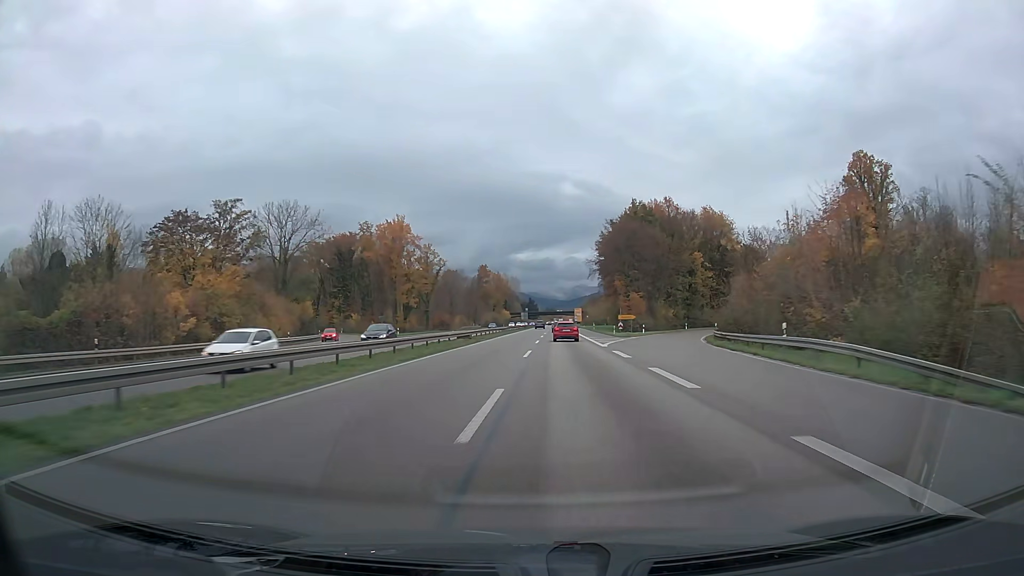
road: trunk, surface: asphalt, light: Day
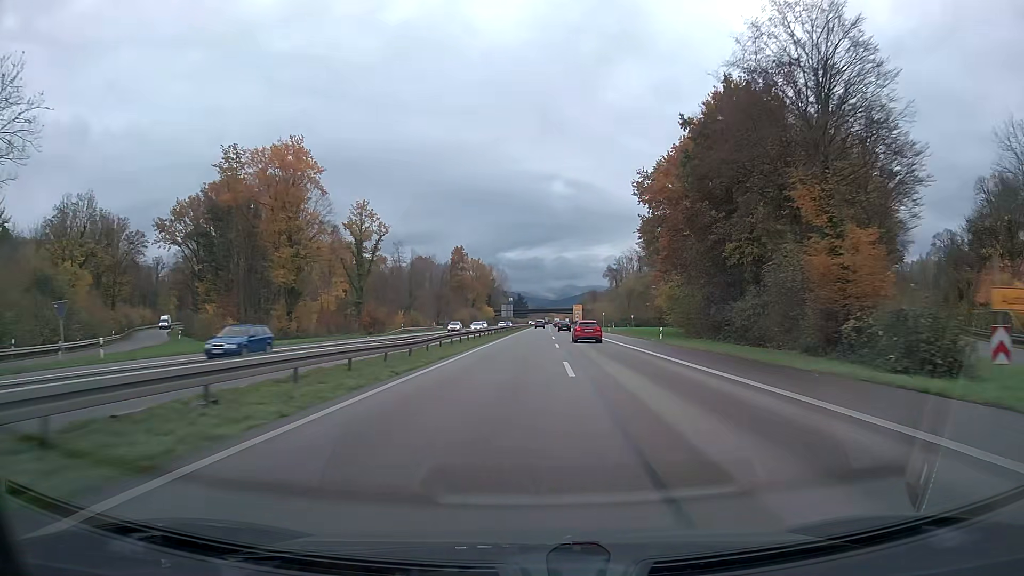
(+0.3, +63.0) m; +1°
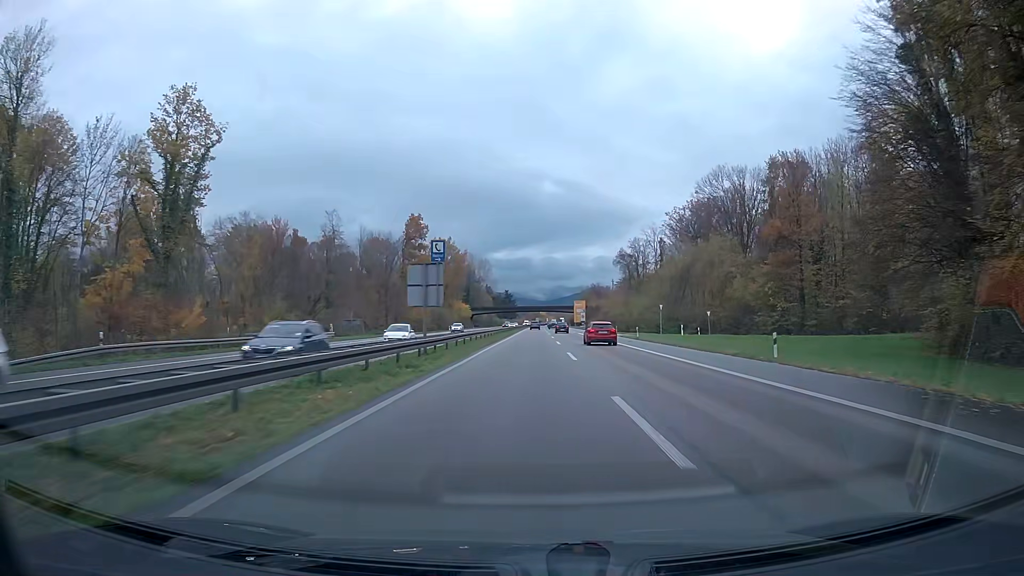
(+0.5, +63.5) m; +1°
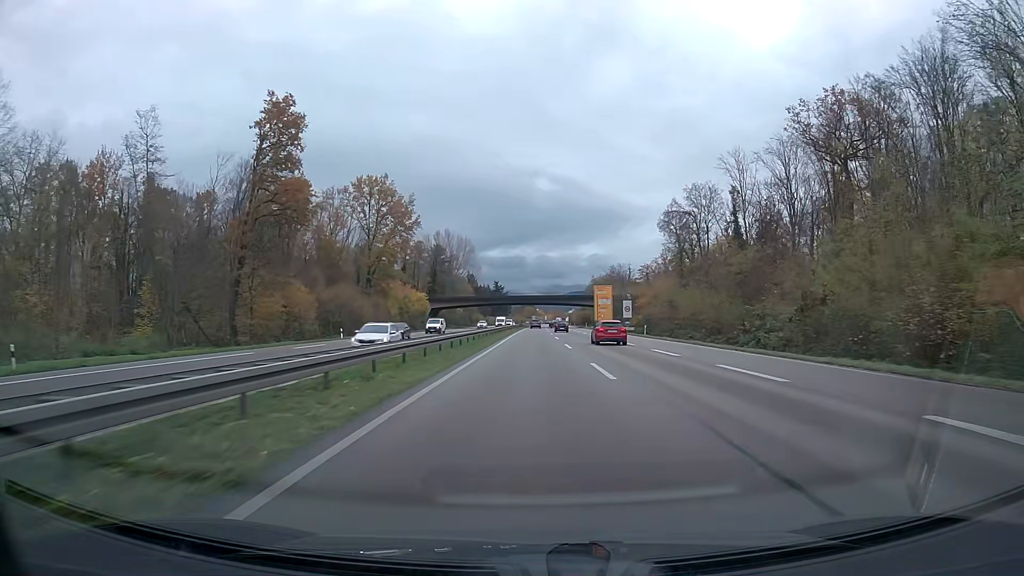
(+0.2, +79.8) m; 0°
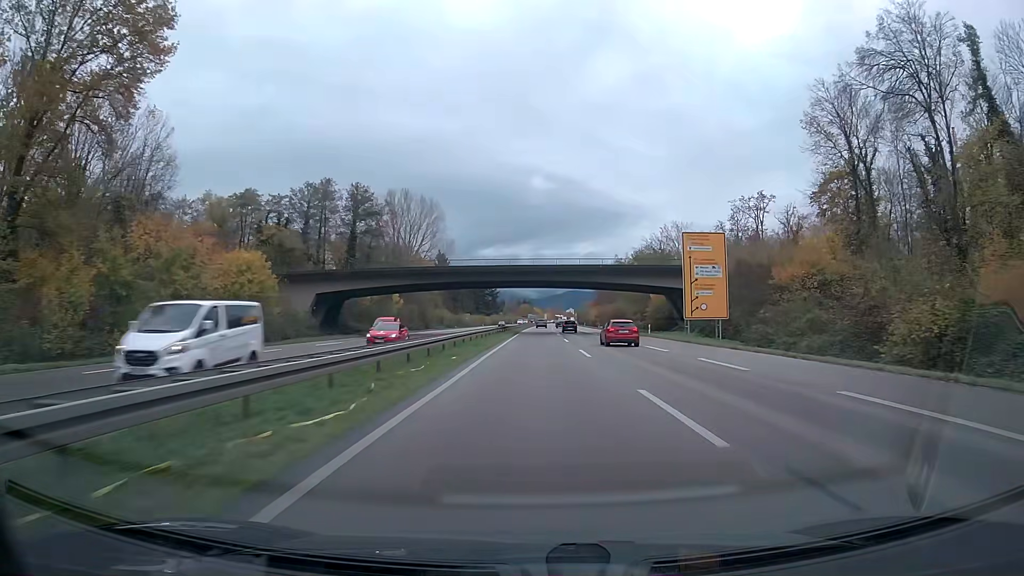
(+0.2, +79.5) m; 0°
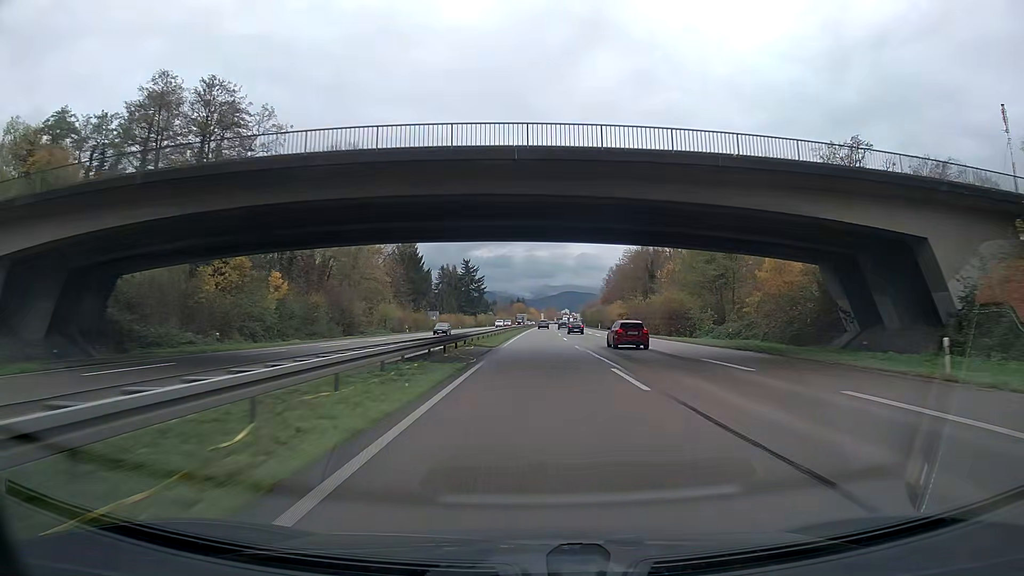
(+0.2, +47.5) m; +1°
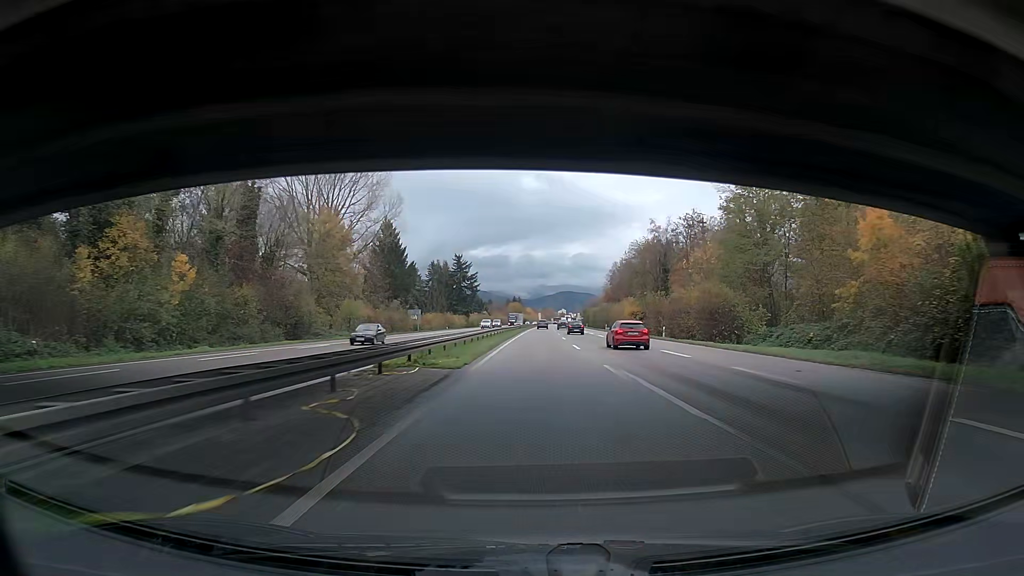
(+0.1, +15.8) m; +1°
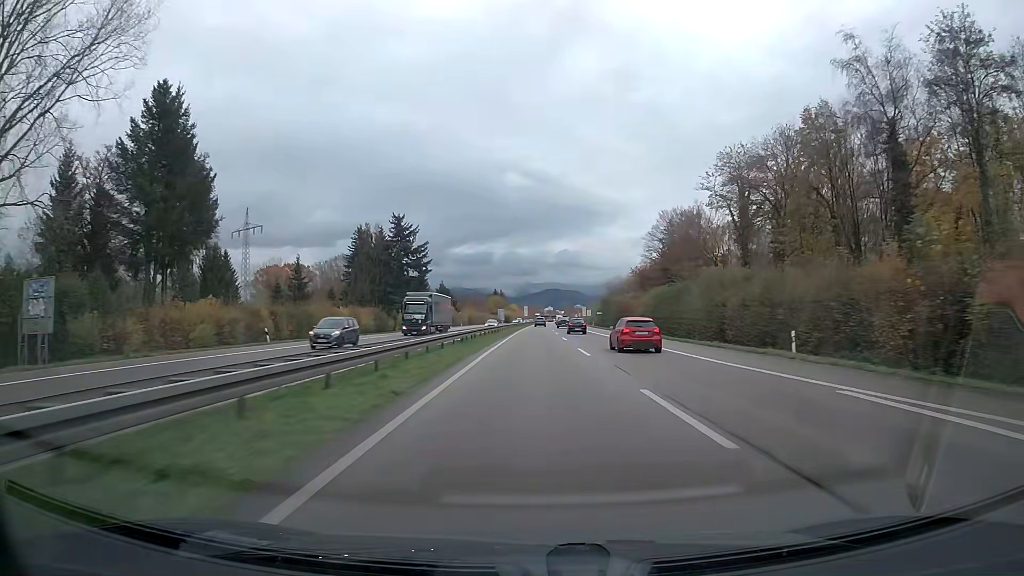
(+0.2, +79.3) m; 0°
